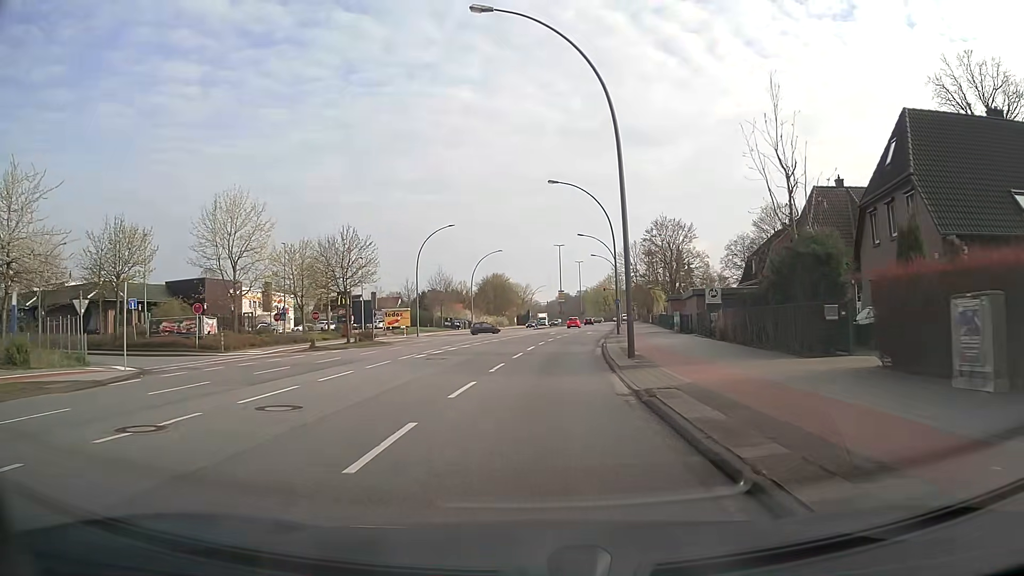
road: secondary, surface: asphalt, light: Day
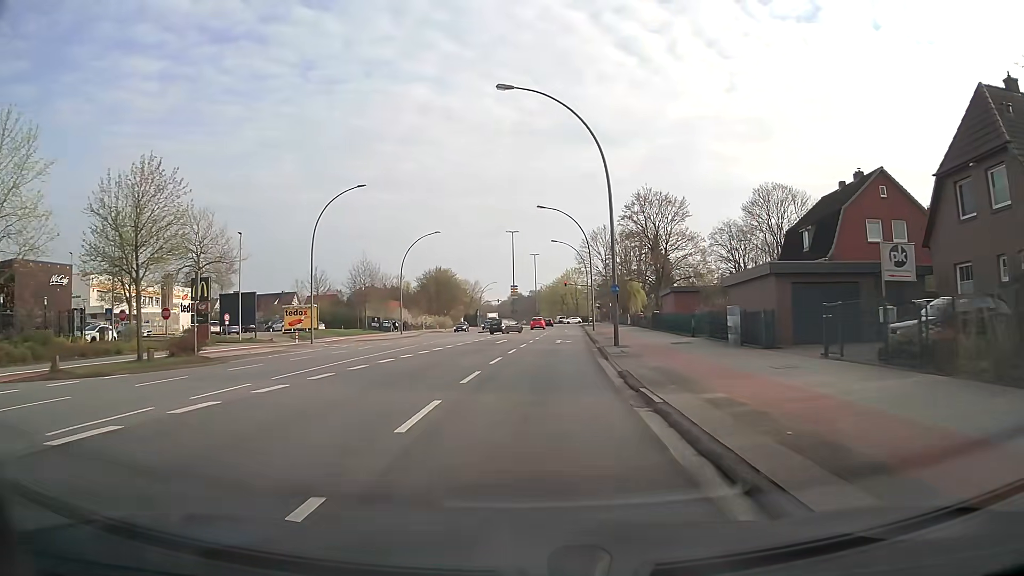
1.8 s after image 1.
(+0.6, +22.0) m; +4°
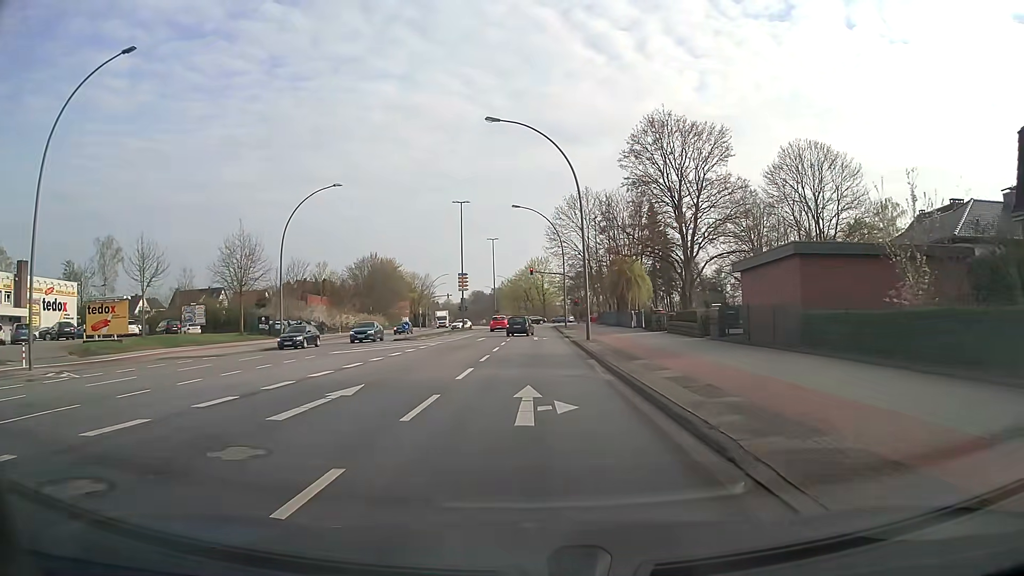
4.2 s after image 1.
(+0.9, +29.1) m; +3°
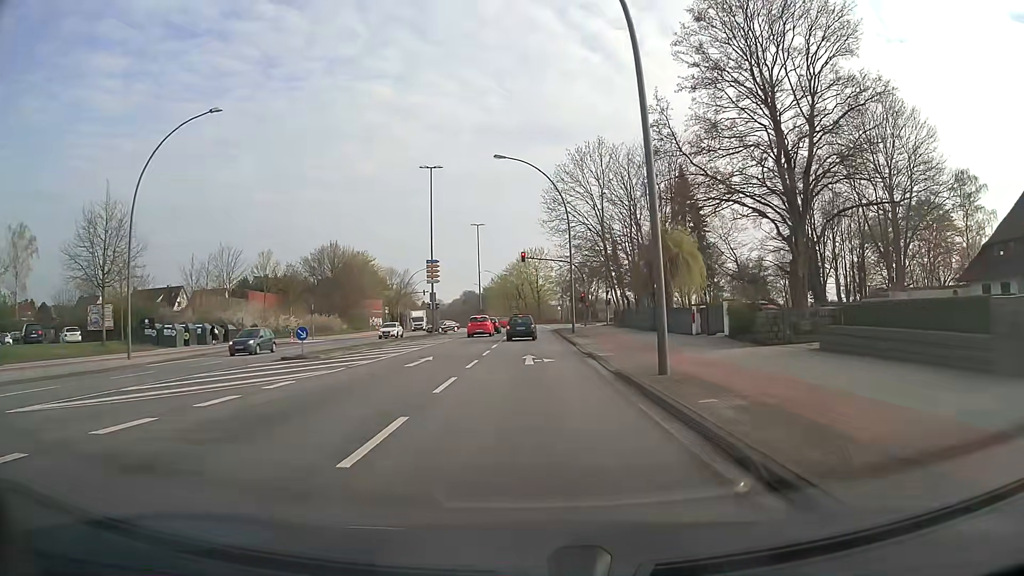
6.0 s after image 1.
(+0.1, +20.8) m; +1°
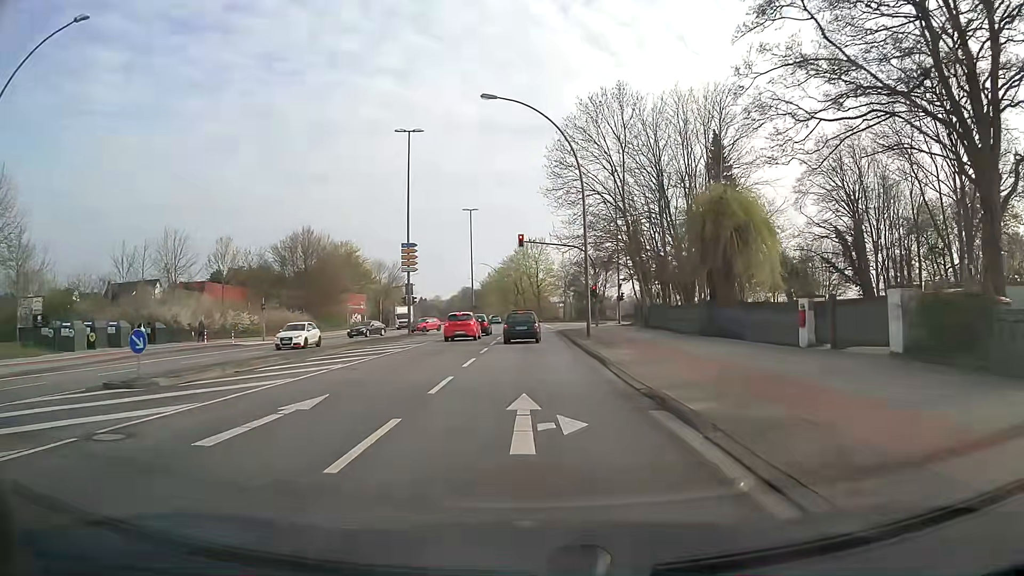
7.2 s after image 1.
(0.0, +12.2) m; 0°
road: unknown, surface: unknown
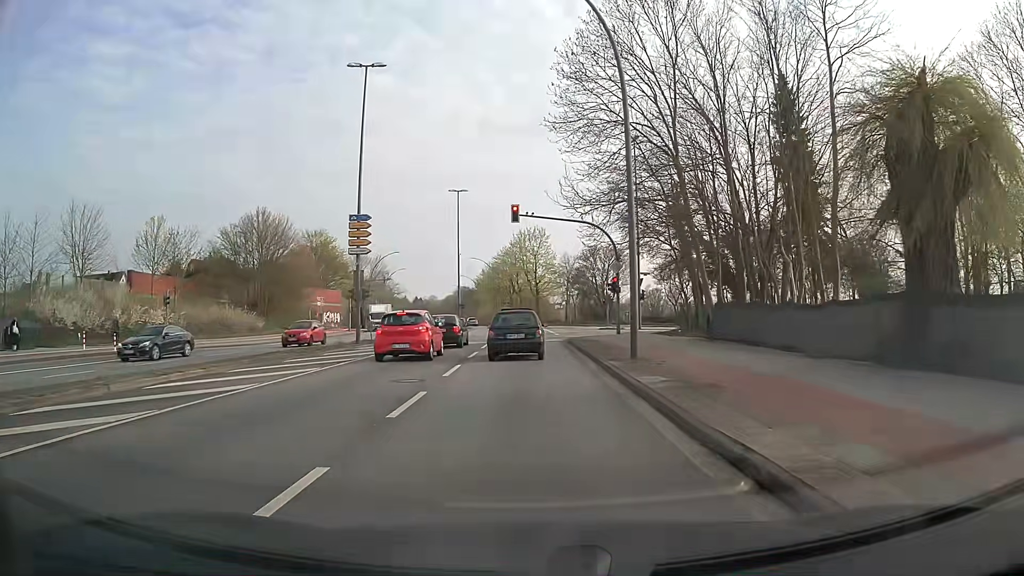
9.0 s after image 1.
(0.0, +14.6) m; 0°
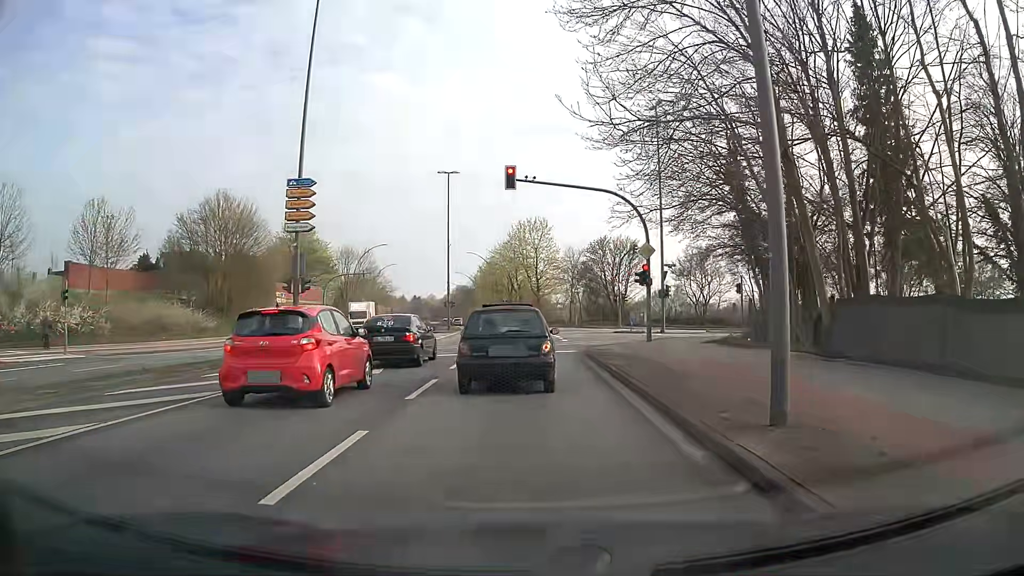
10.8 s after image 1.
(0.0, +9.8) m; -1°
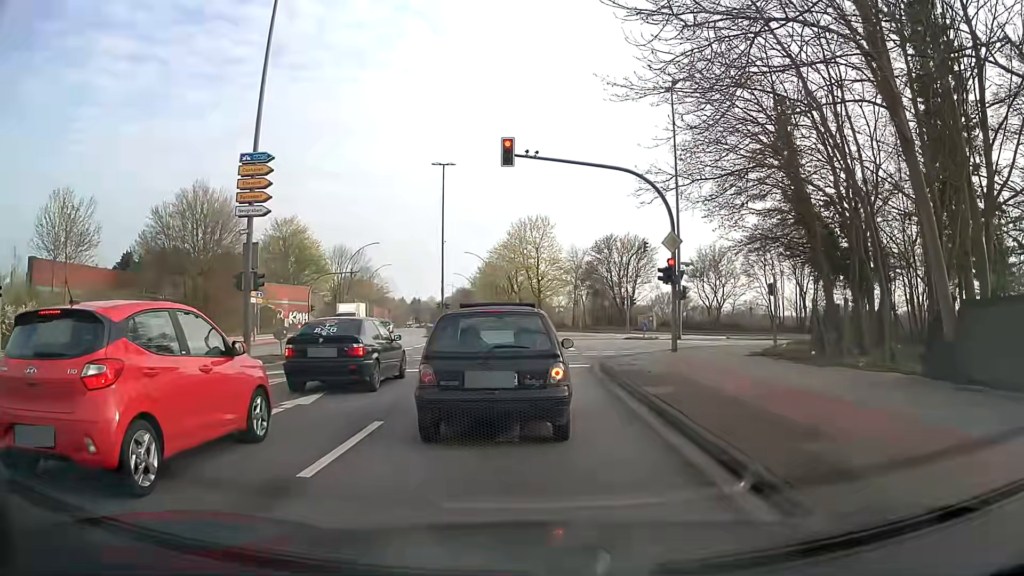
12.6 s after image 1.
(+0.1, +4.8) m; 0°
